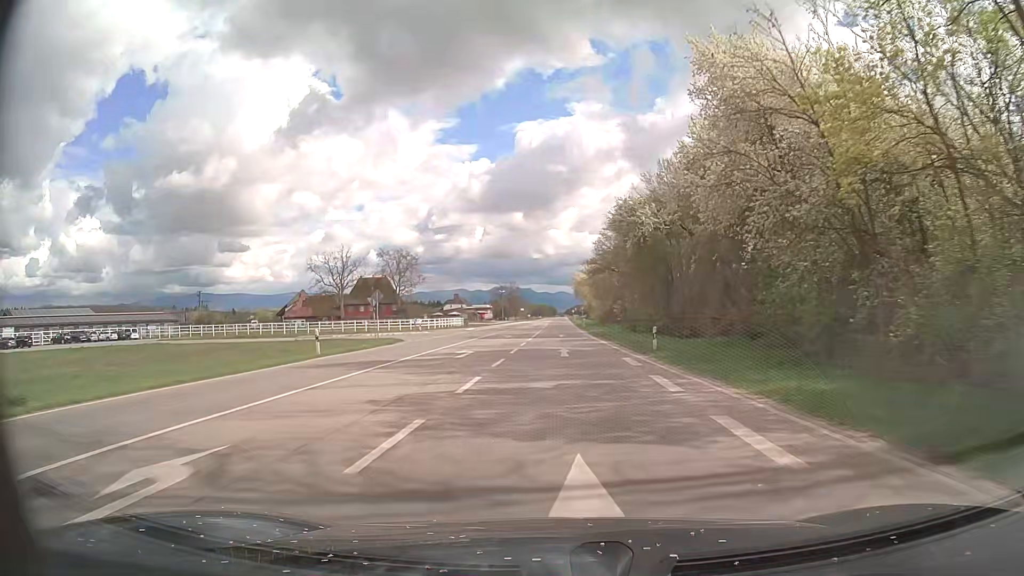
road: primary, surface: asphalt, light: Day
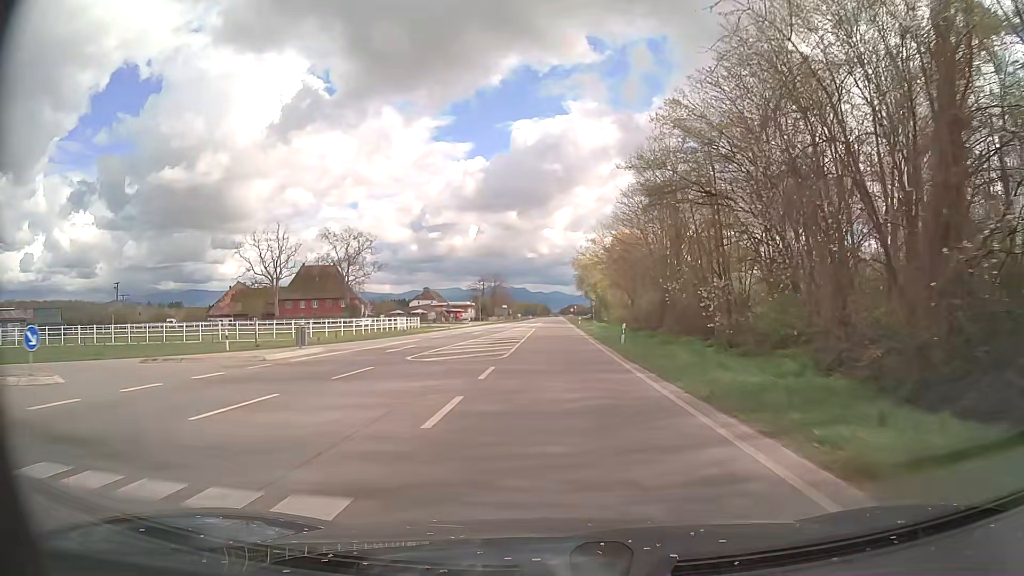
(+0.2, +47.4) m; +1°
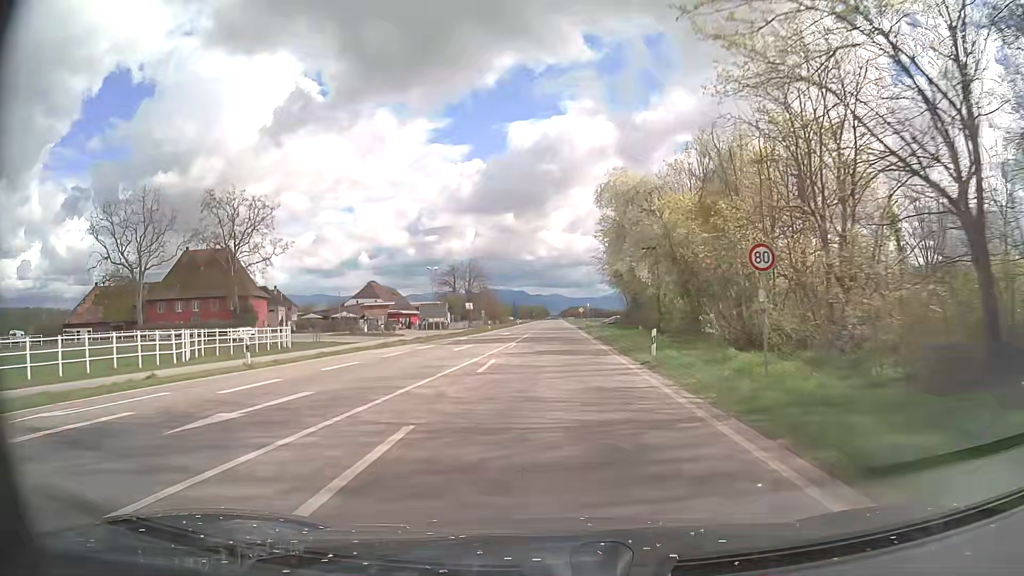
(0.0, +59.2) m; 0°
(0, +10) (0, +20) (0, +30) (0, +40) (0, +50) (0, +60) (0, +70) (0, +80) (0, +90) (0, +100) m
